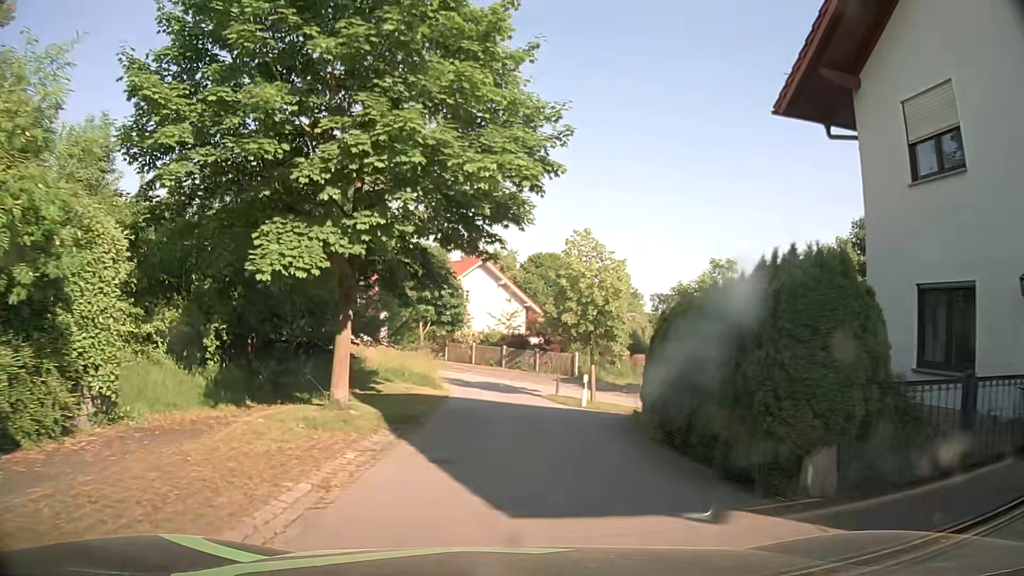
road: residential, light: Day
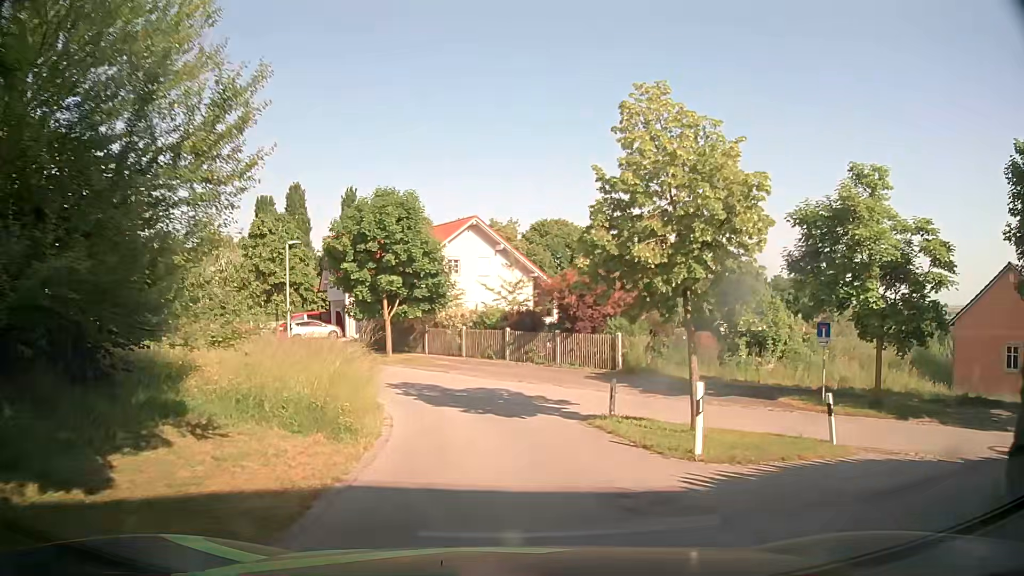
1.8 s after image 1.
(+0.3, +13.6) m; +2°
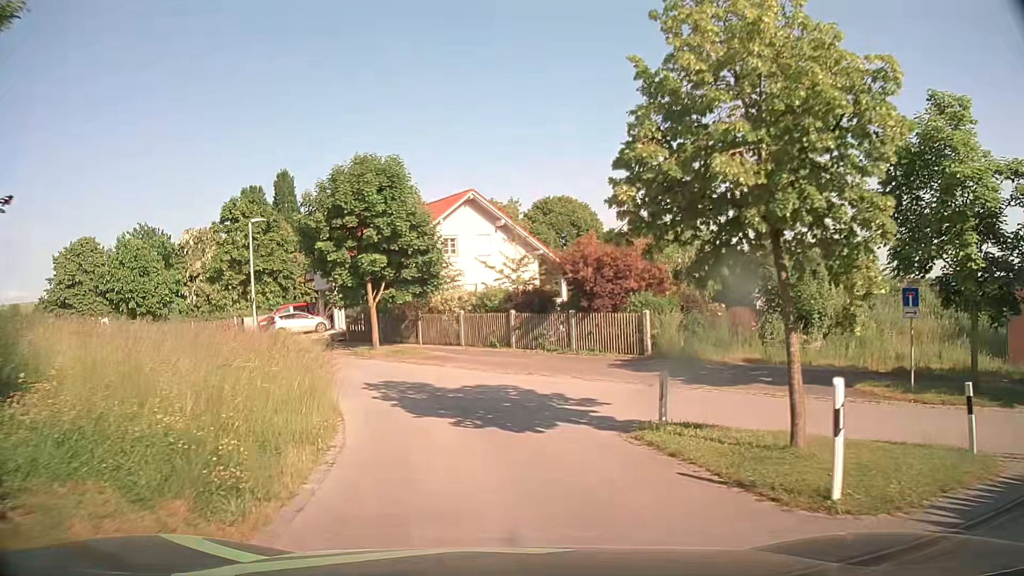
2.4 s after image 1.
(0.0, +4.2) m; 0°
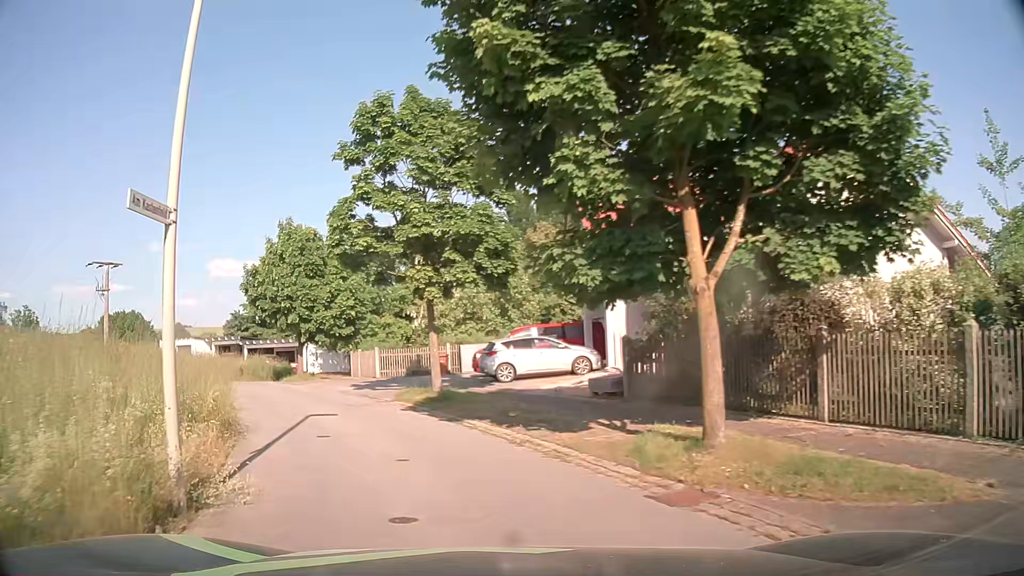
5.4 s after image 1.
(-3.9, +18.9) m; -26°
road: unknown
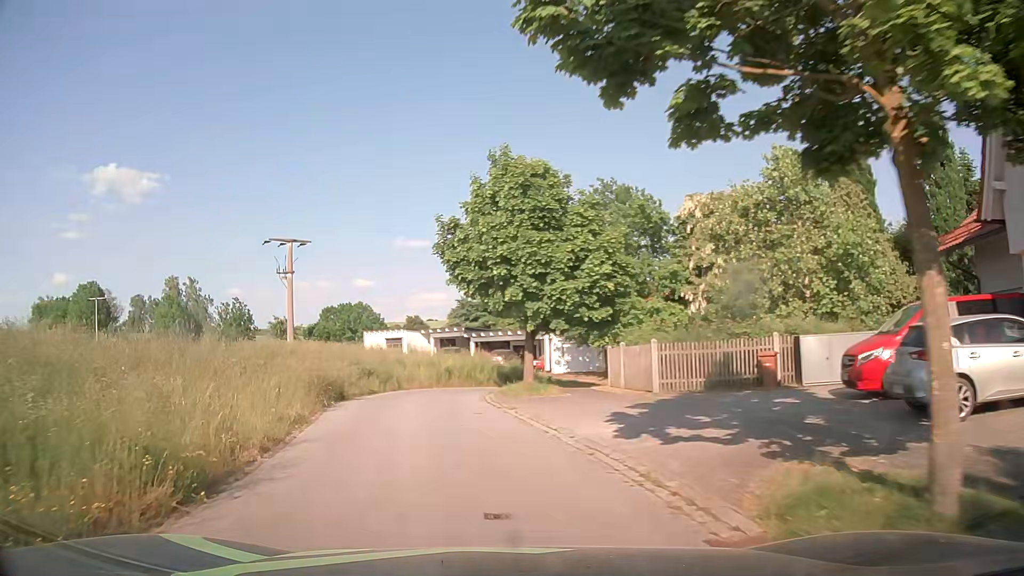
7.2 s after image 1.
(-2.4, +13.4) m; -21°
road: residential
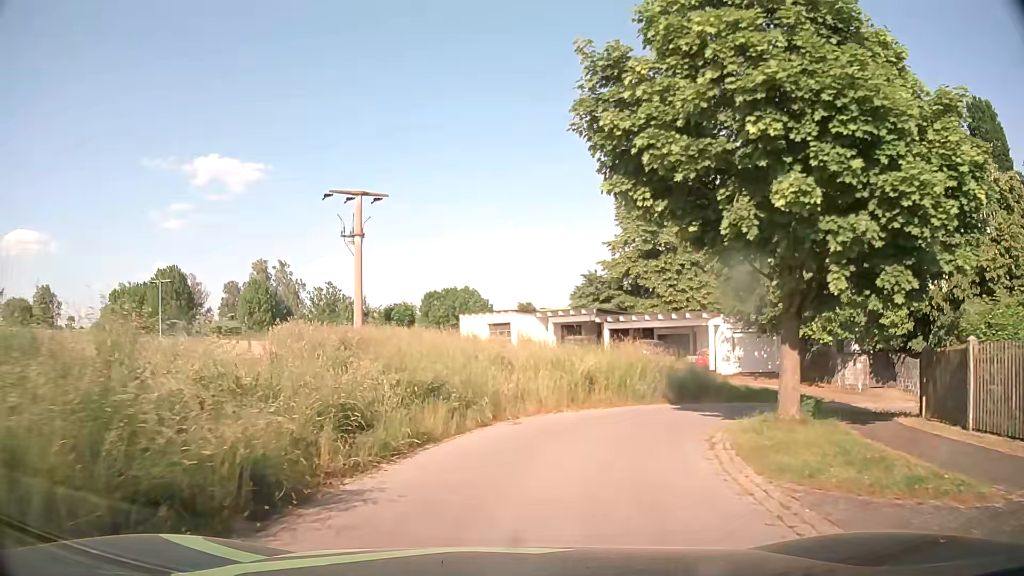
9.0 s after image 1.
(-1.8, +14.1) m; -10°
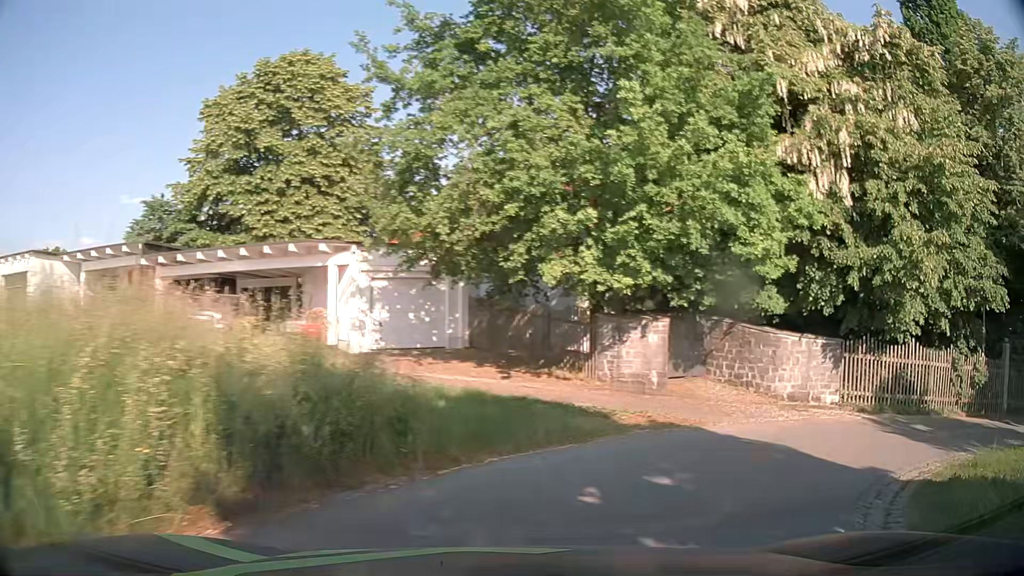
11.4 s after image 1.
(+2.9, +15.3) m; +33°
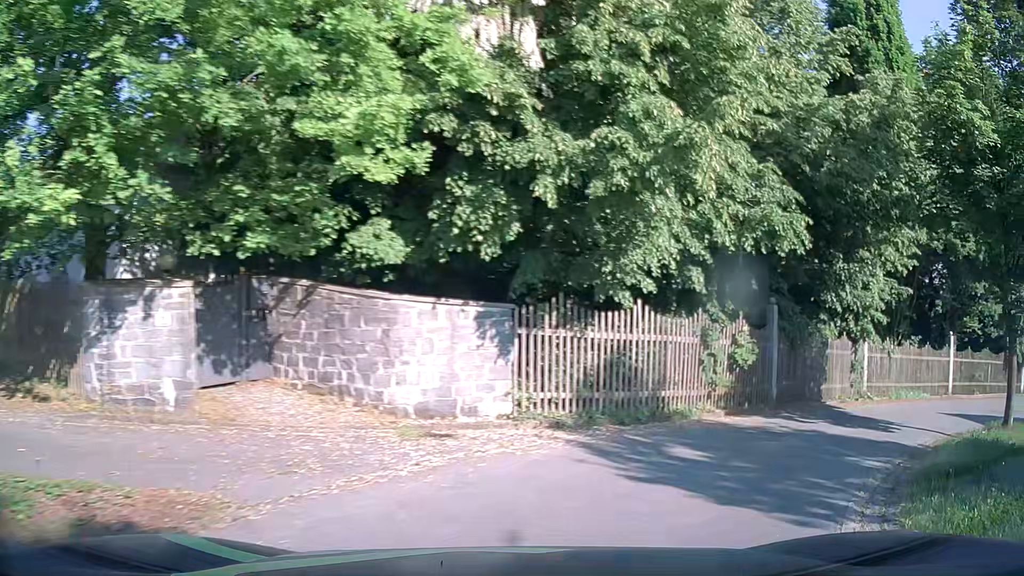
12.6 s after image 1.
(+2.0, +6.6) m; +32°
